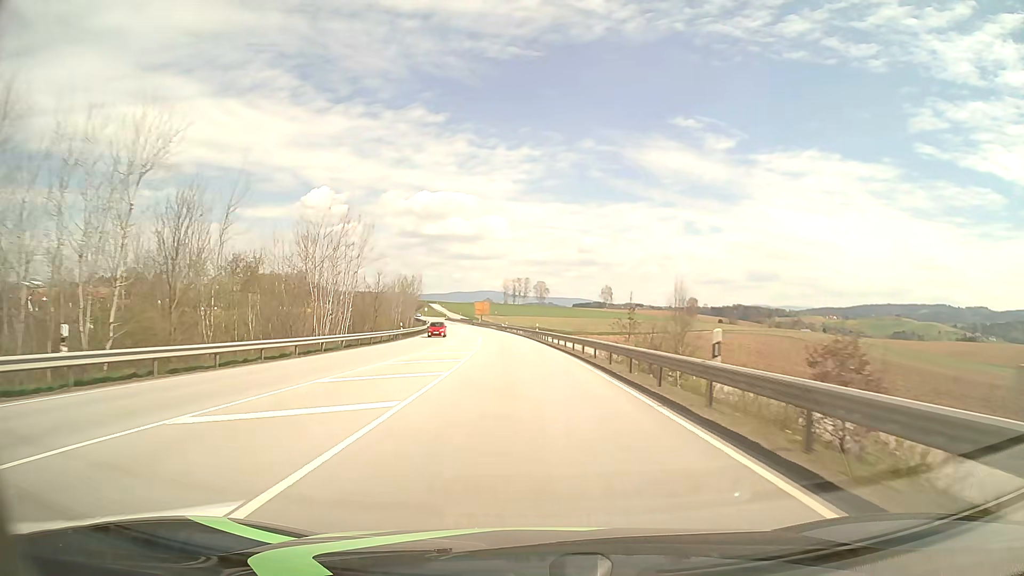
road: primary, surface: asphalt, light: Day
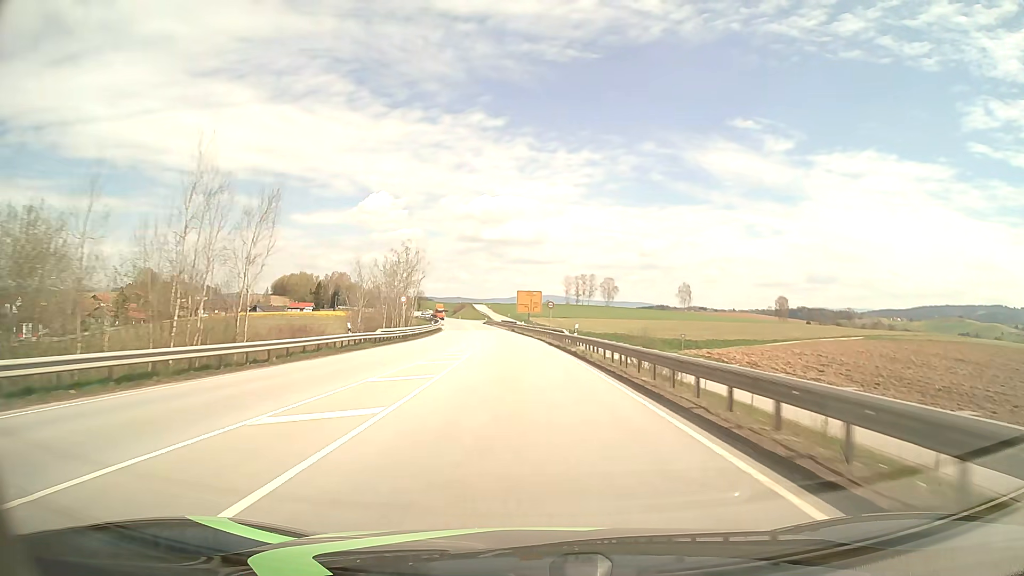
(-2.9, +63.2) m; -5°
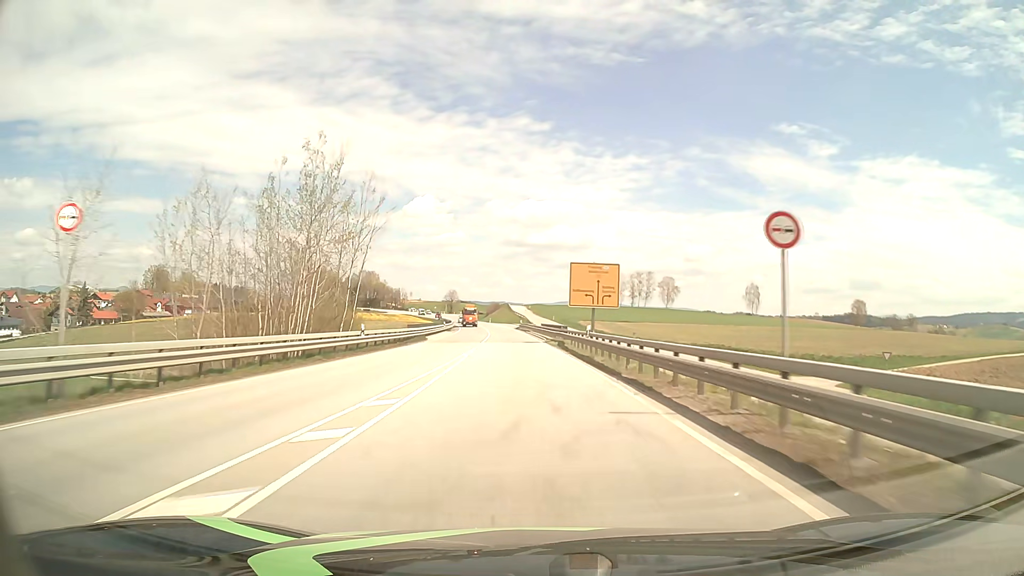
(-1.6, +47.3) m; -4°
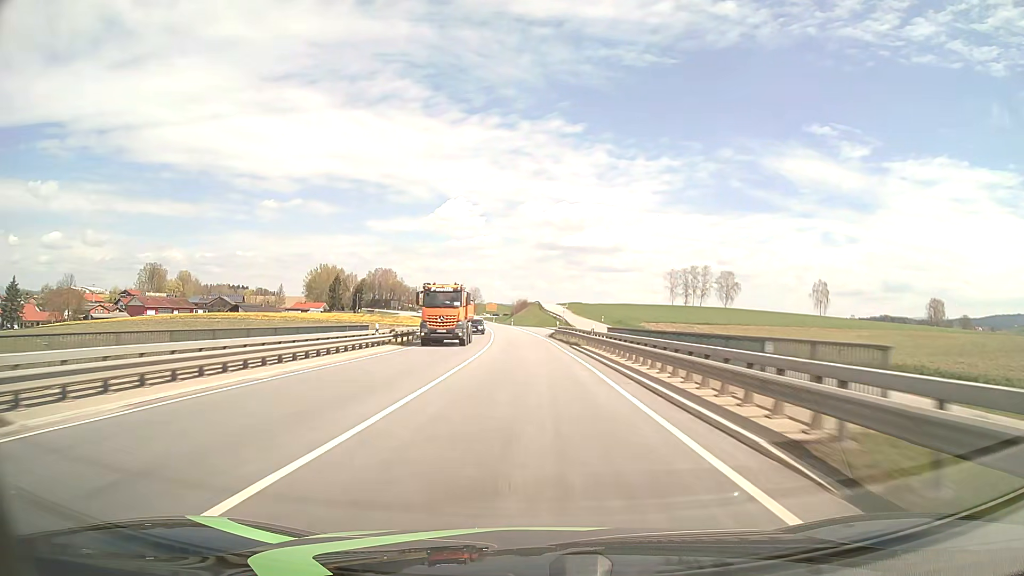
(-1.1, +47.3) m; -3°
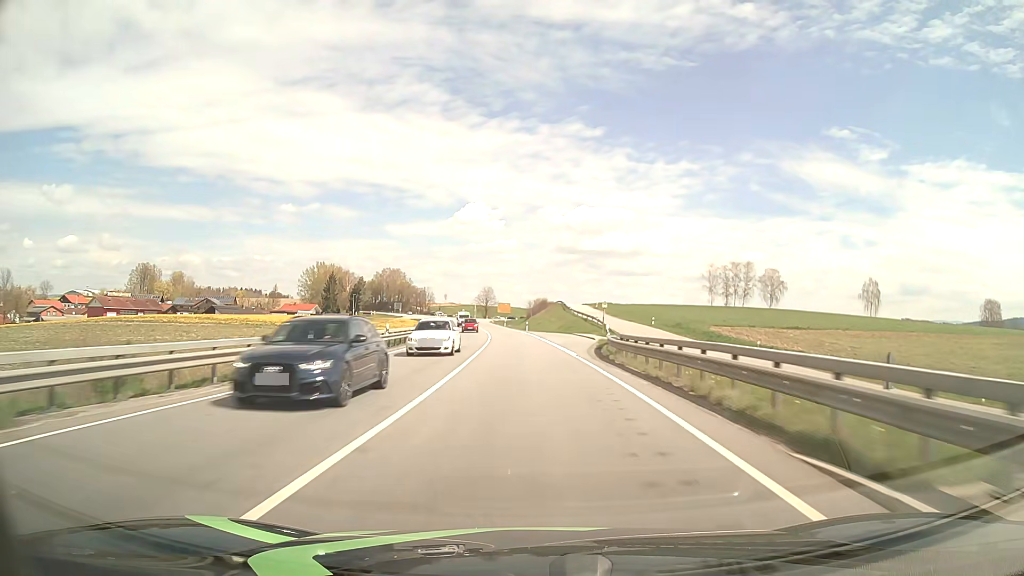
(-0.3, +31.6) m; -1°
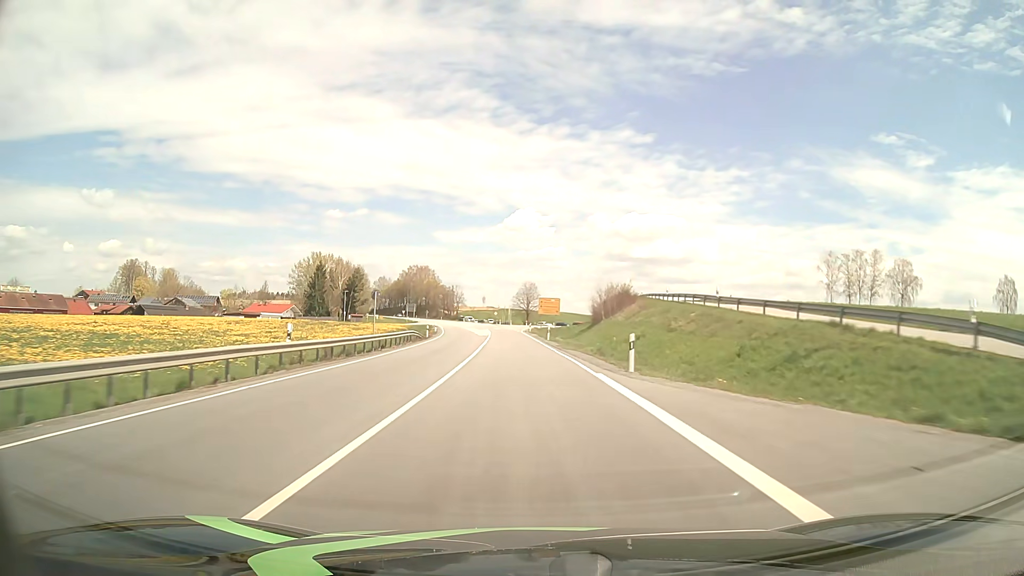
(-2.2, +62.9) m; -4°
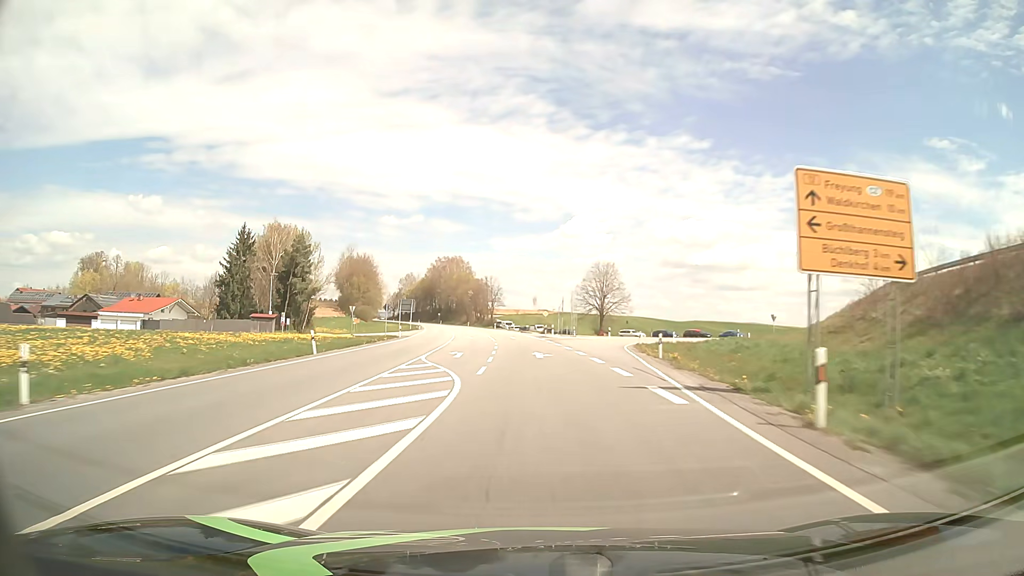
(-3.5, +78.7) m; -5°
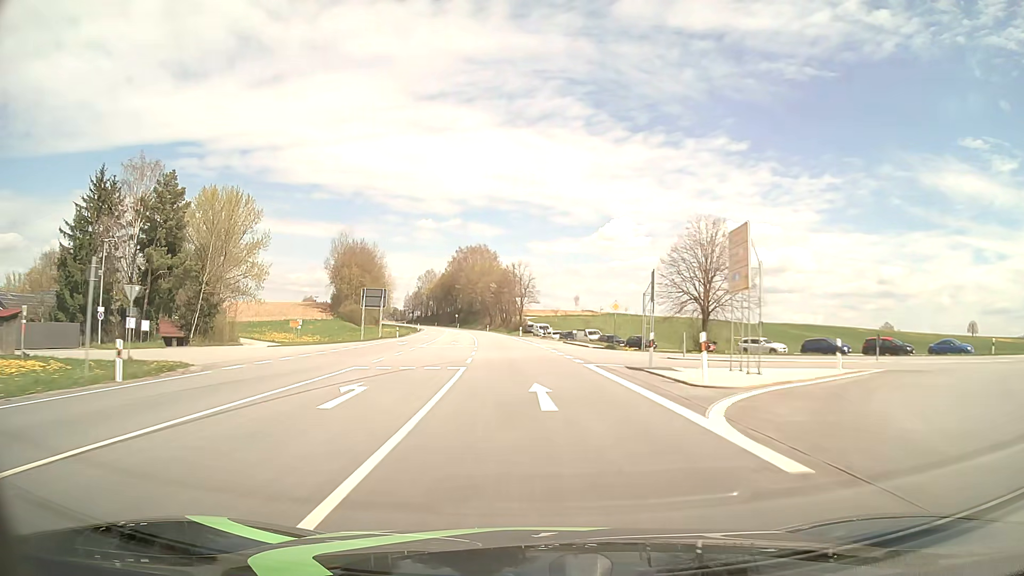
(-1.2, +47.3) m; -3°
(0, +10) (0, +20) (-1, +30) (-1, +40) (-2, +50) (-3, +60) (-4, +70) (-5, +80) (-6, +90) (-8, +100) m
